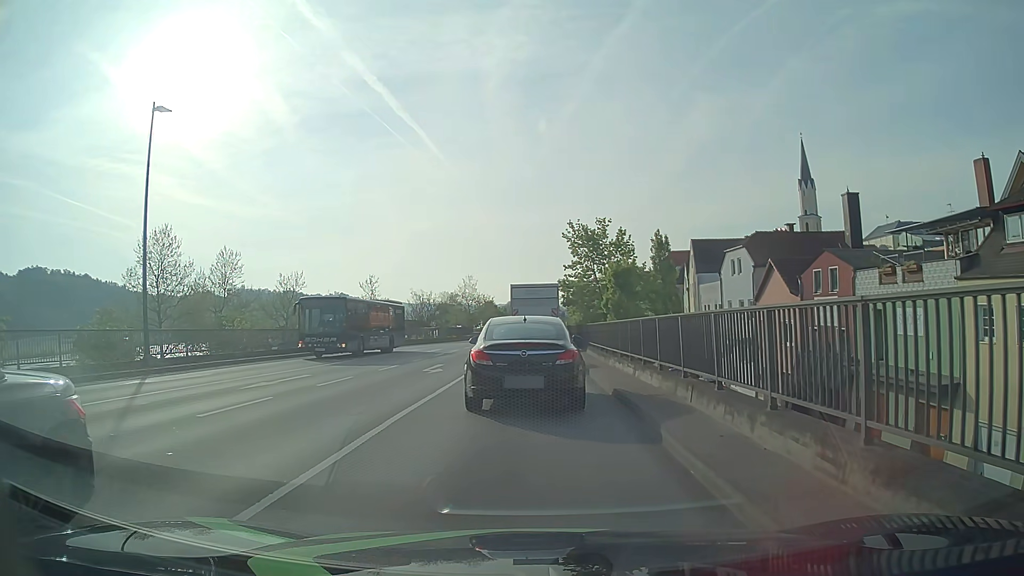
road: primary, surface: asphalt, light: Day
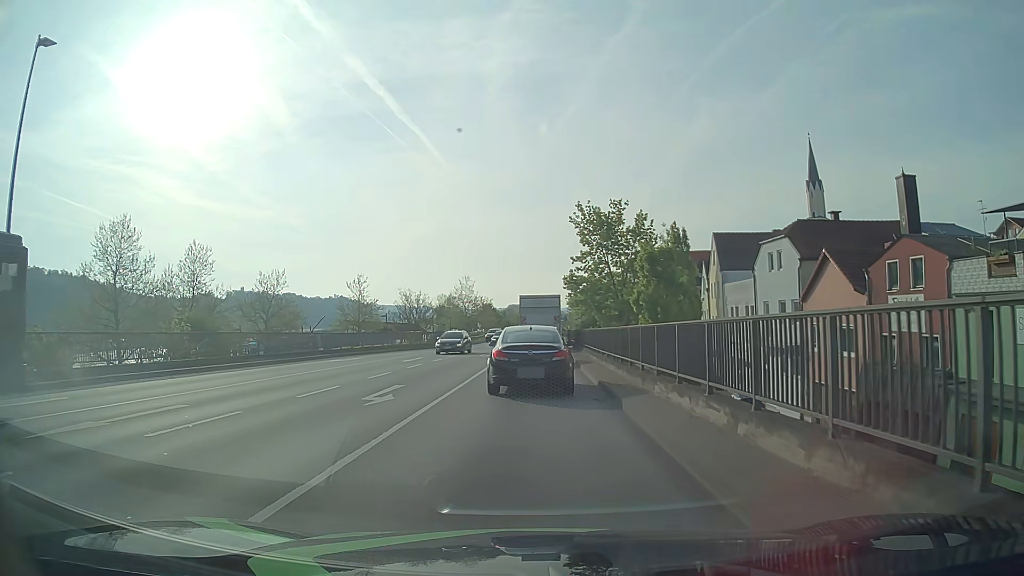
(-0.1, +7.7) m; -1°
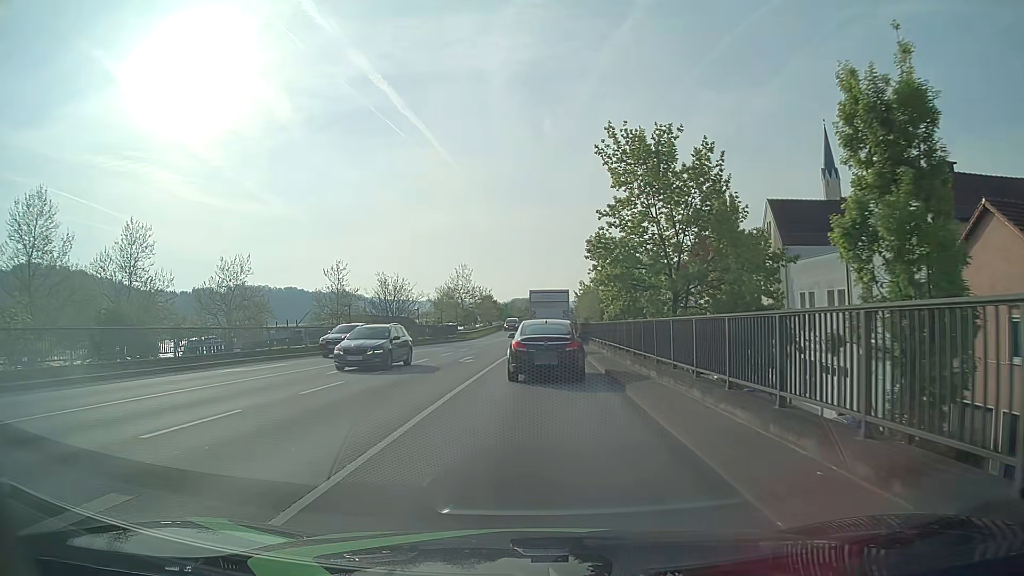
(0.0, +12.8) m; 0°
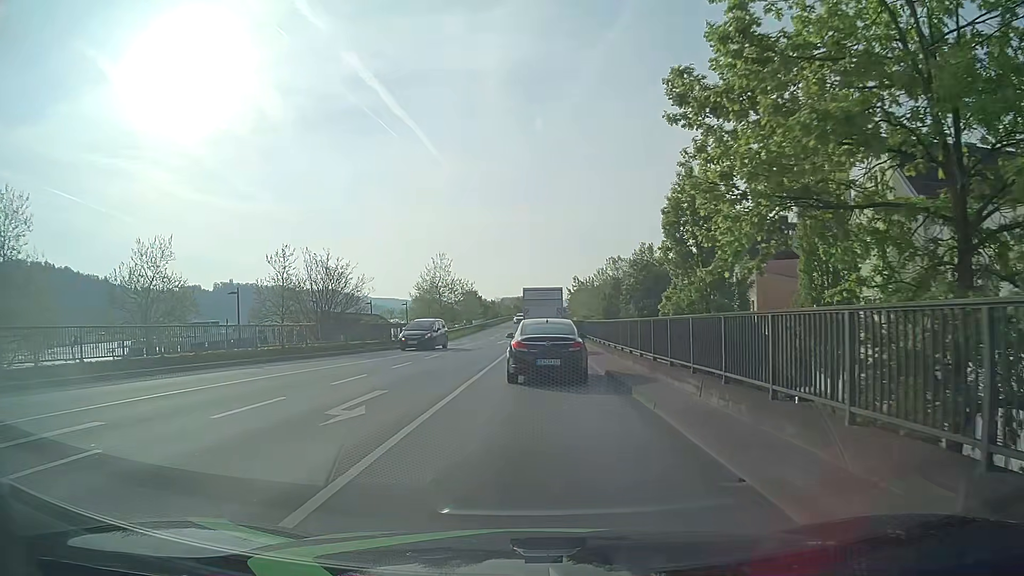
(0.0, +16.1) m; +1°
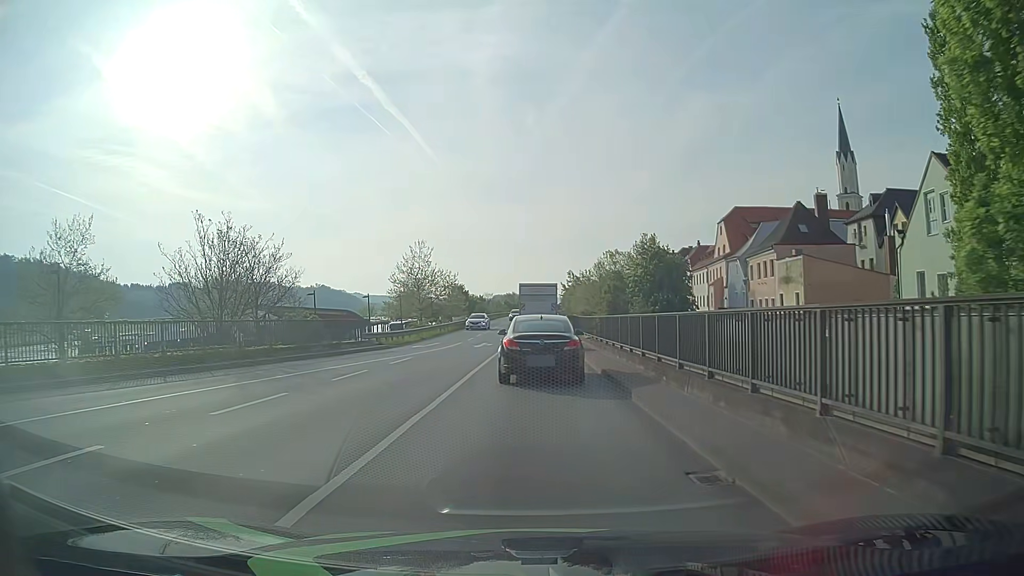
(+0.1, +11.8) m; 0°
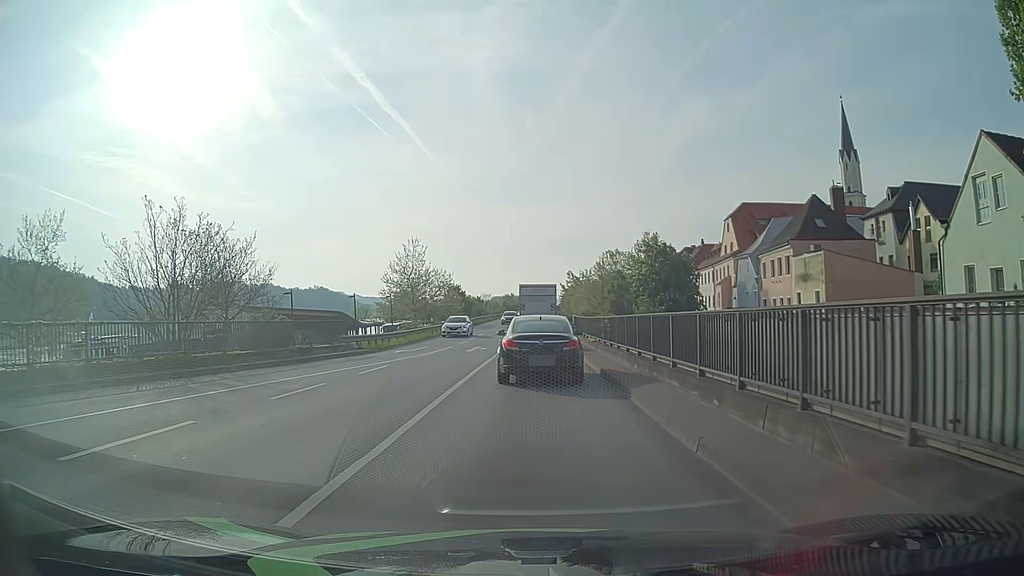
(0.0, +3.7) m; +1°
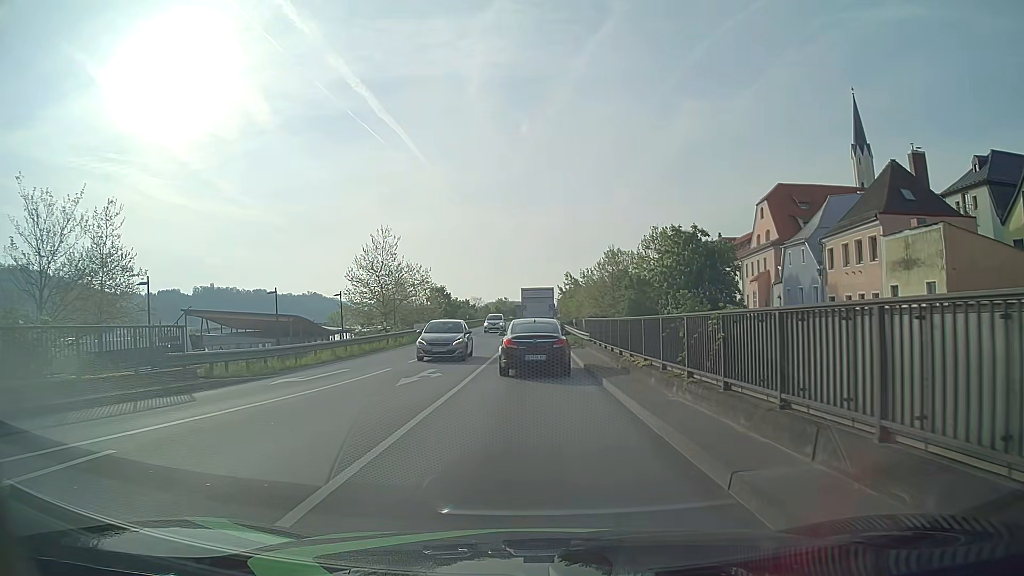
(-0.1, +14.3) m; 0°
(0, +10) (0, +20) (0, +30) (0, +40) (0, +50) (0, +60) (0, +70) (+1, +80) (+1, +90) (+1, +100) m
